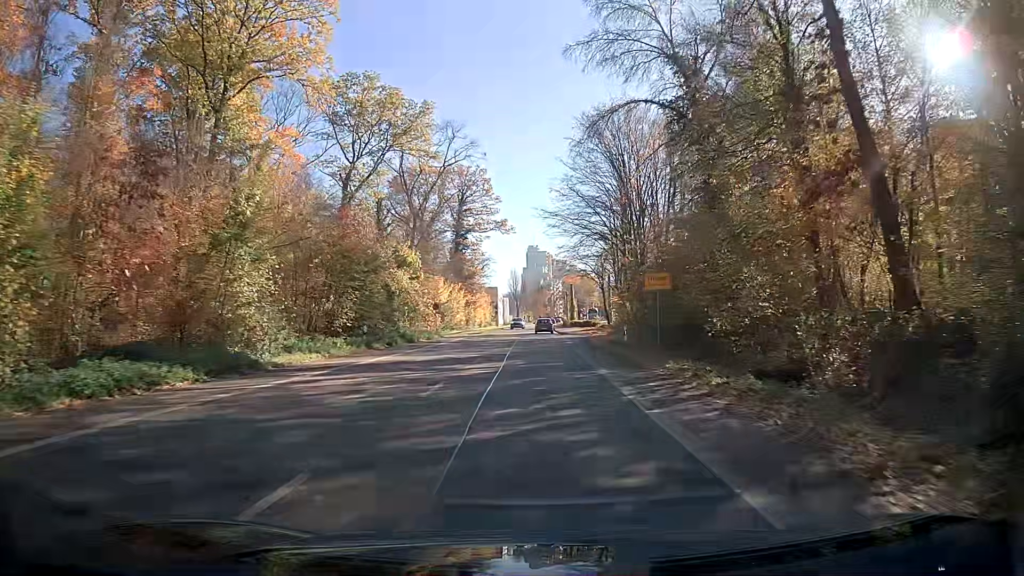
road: secondary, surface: asphalt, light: Day
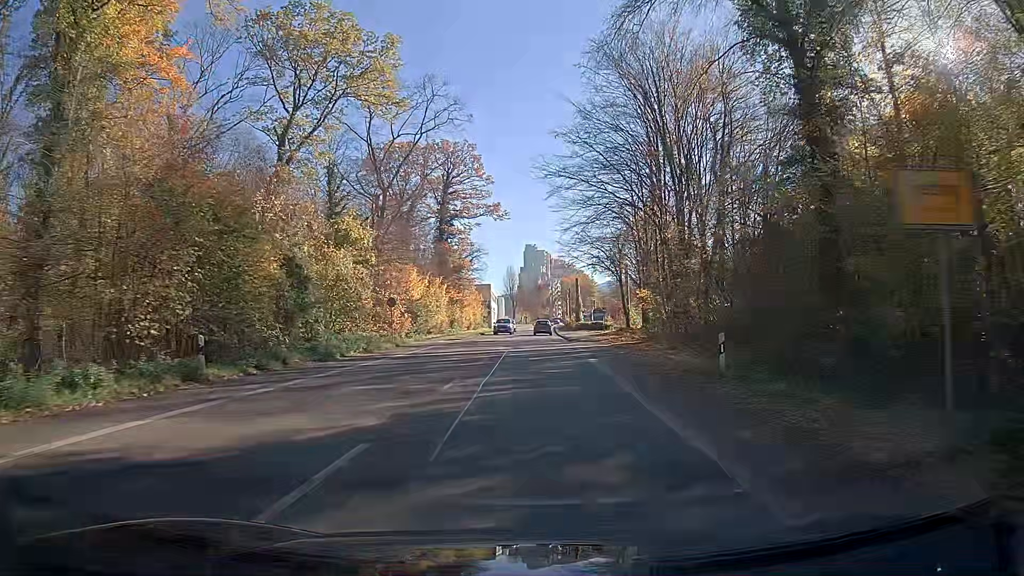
(+0.1, +16.2) m; +1°
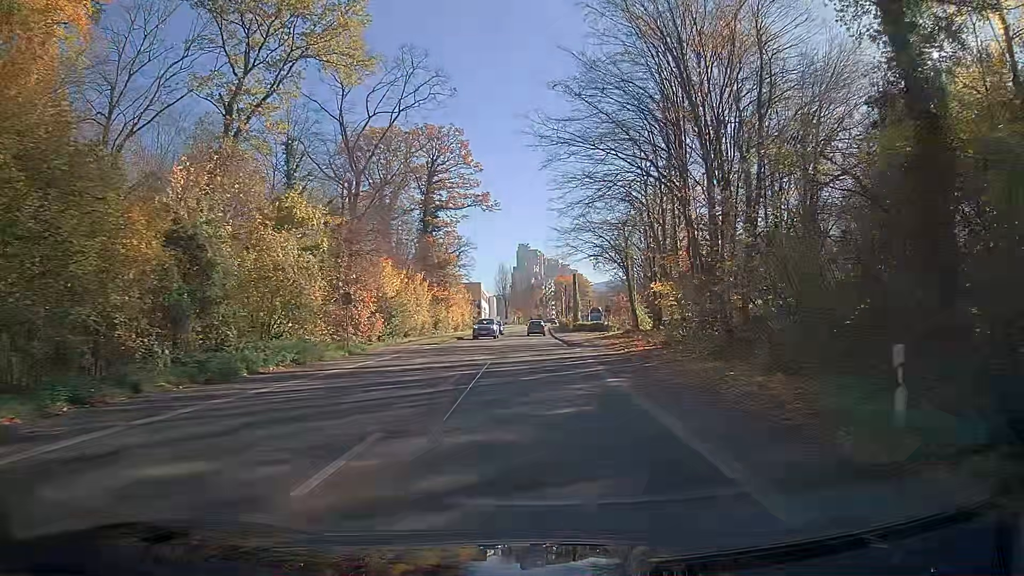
(0.0, +7.9) m; 0°
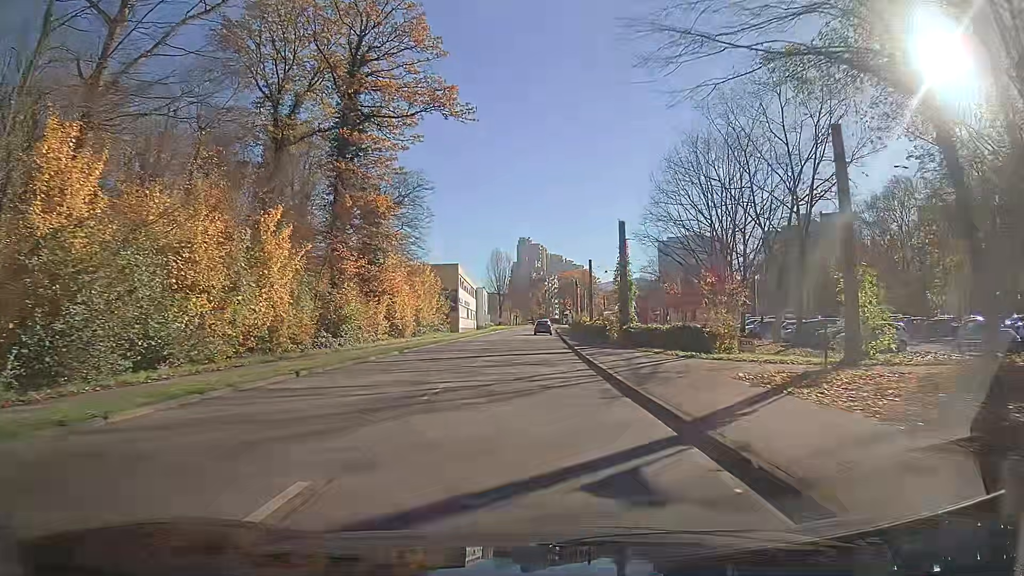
(0.0, +38.3) m; 0°
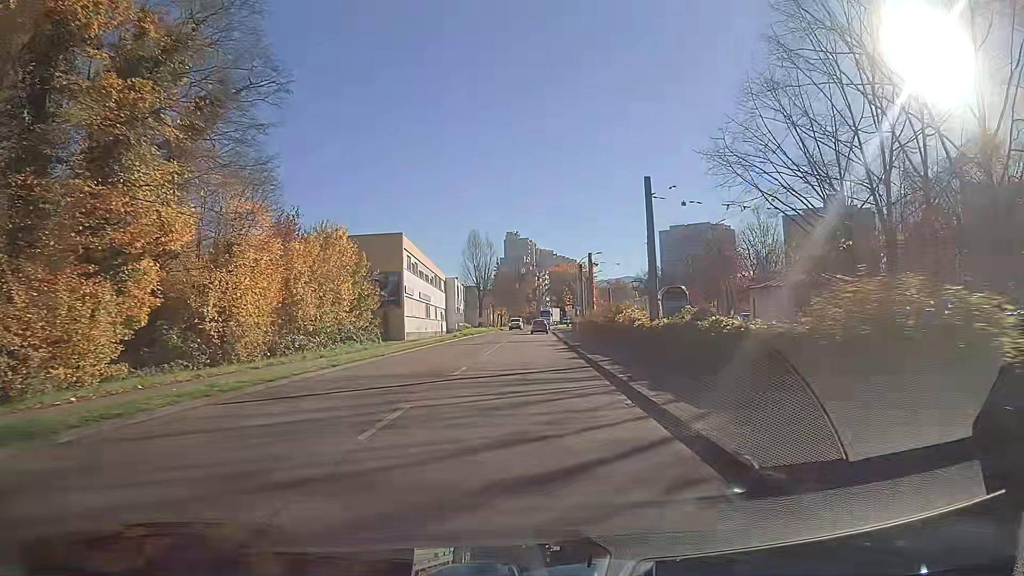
(+0.3, +30.6) m; +1°
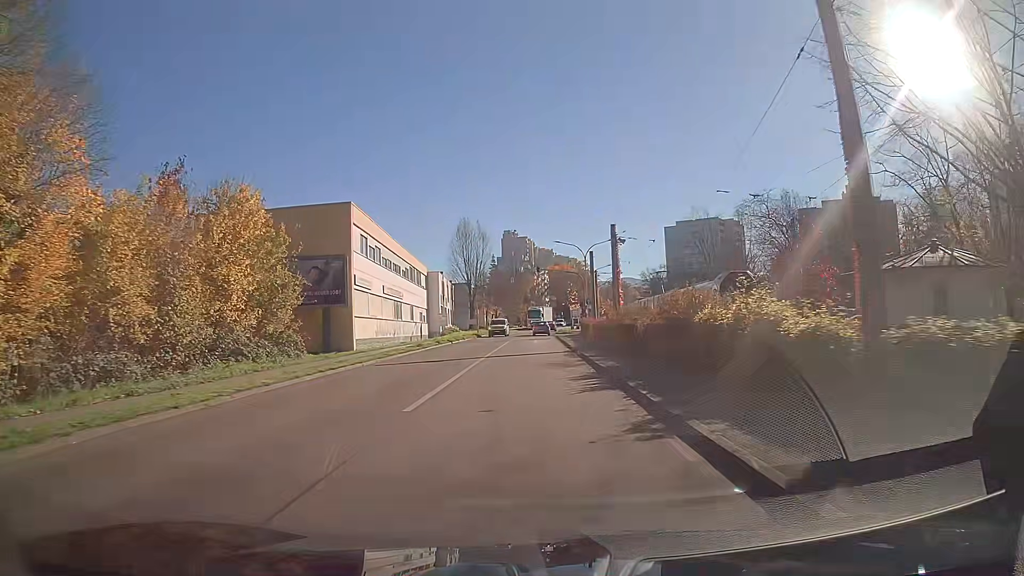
(0.0, +15.2) m; 0°
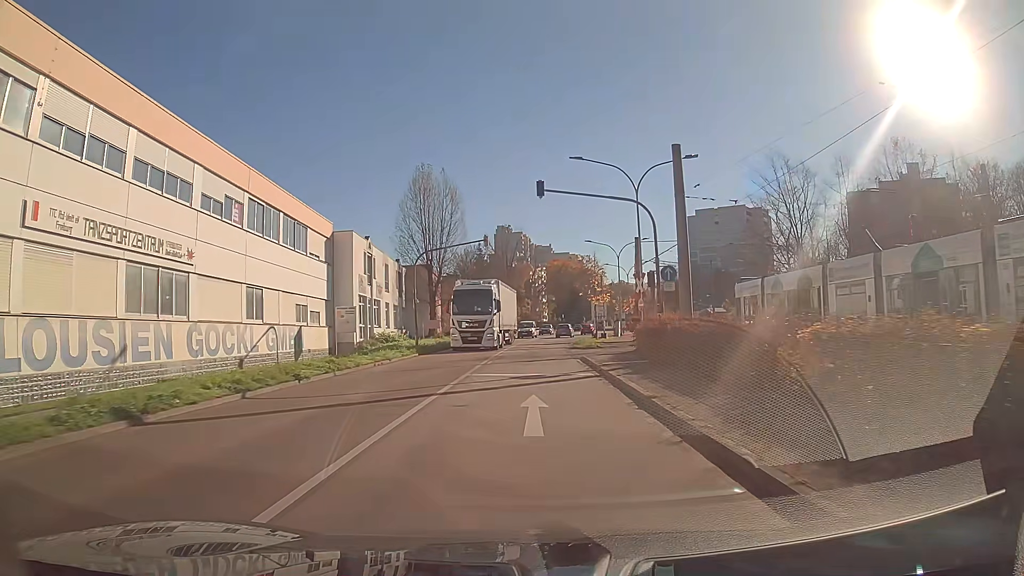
(+0.2, +37.0) m; 0°
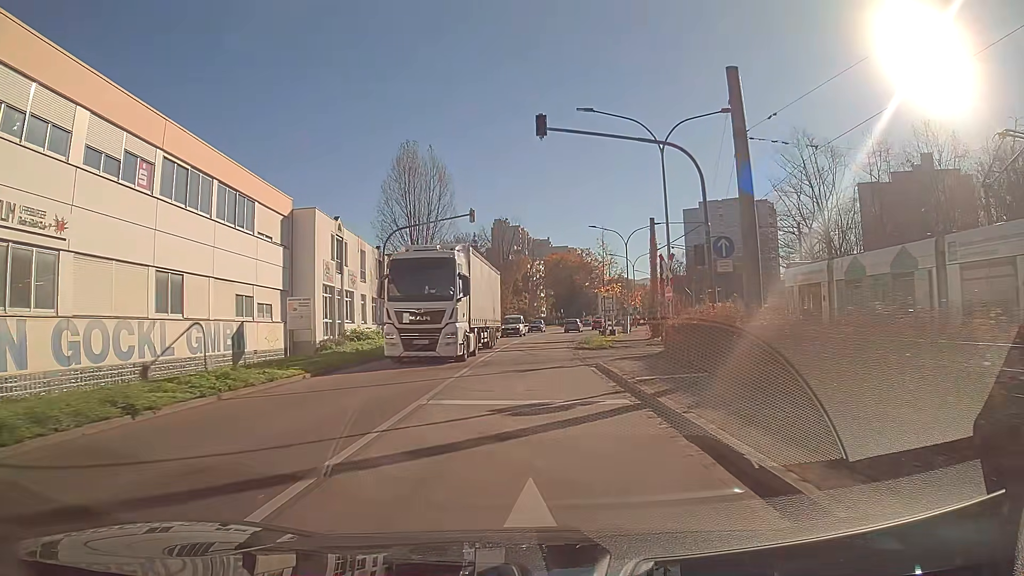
(0.0, +7.3) m; 0°
